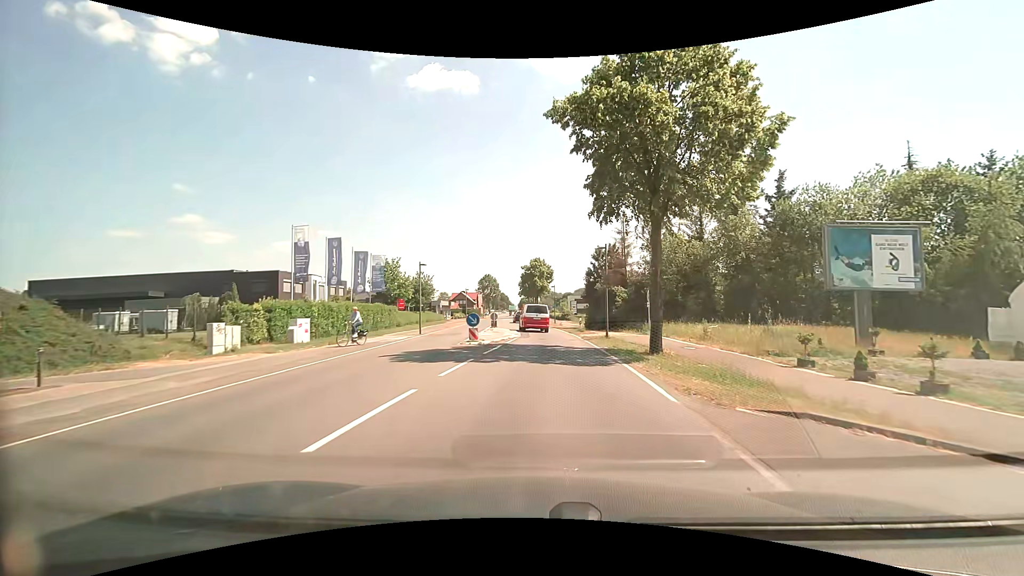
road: secondary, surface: asphalt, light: Day
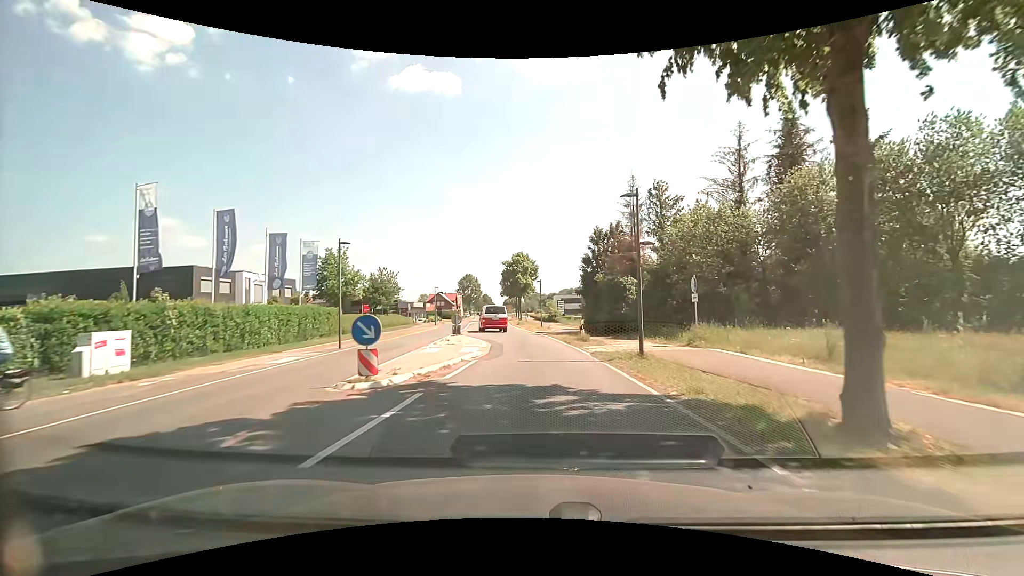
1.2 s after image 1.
(+0.2, +12.3) m; +2°
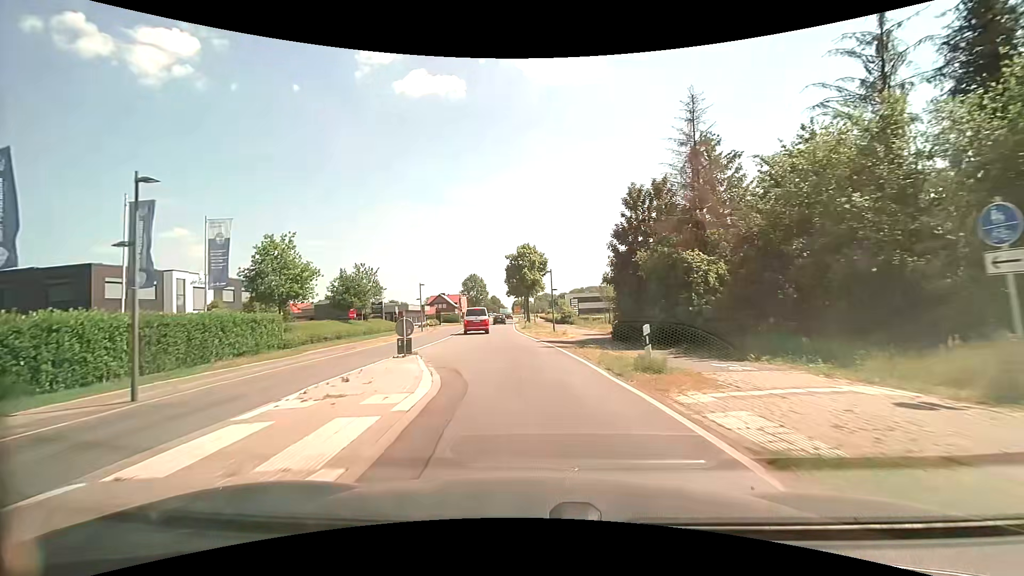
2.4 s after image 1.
(+0.1, +12.8) m; -1°
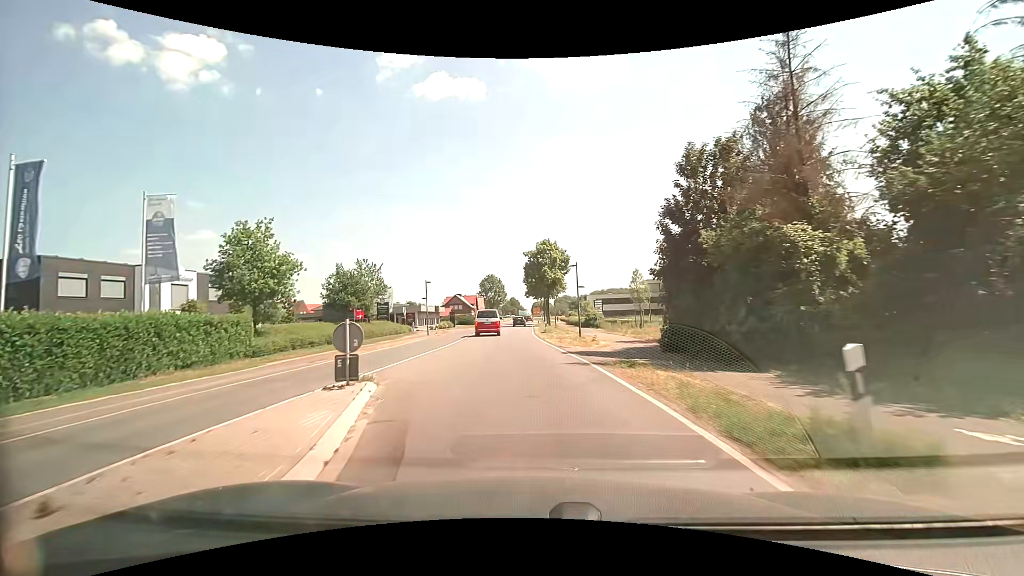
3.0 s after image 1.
(-0.1, +6.5) m; -2°
(0, +10) (-1, +20) (-2, +30) (-2, +40) (-2, +50) (-3, +60) (-3, +70) (-3, +80) (-3, +90) (-2, +100) m
